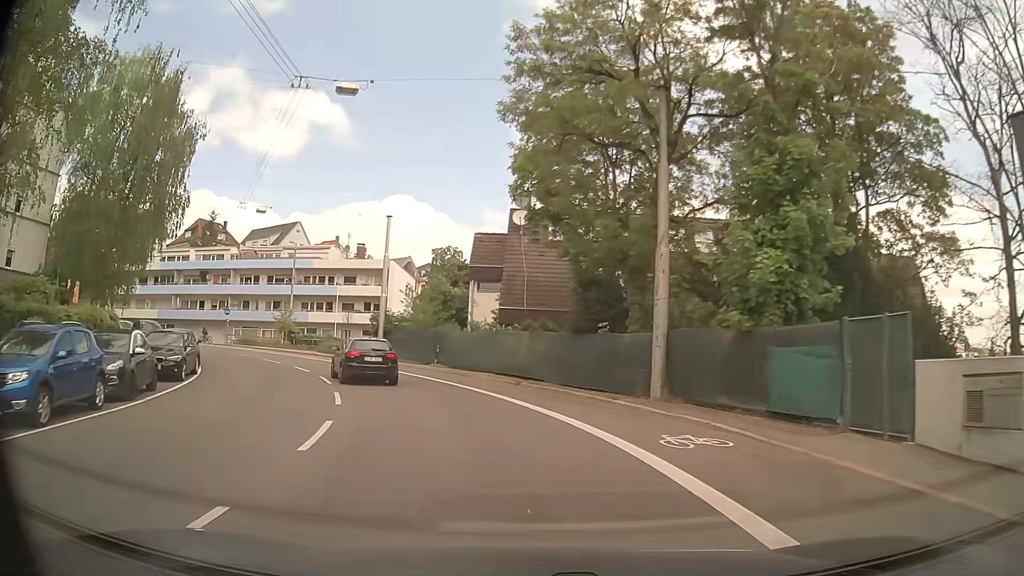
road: secondary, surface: asphalt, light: Day
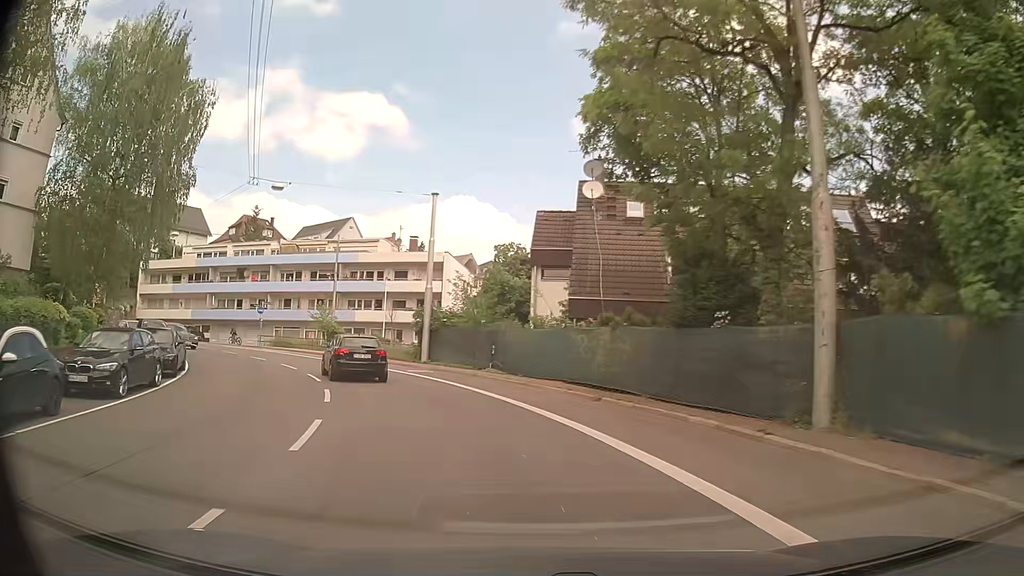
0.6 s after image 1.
(-0.3, +6.4) m; -6°
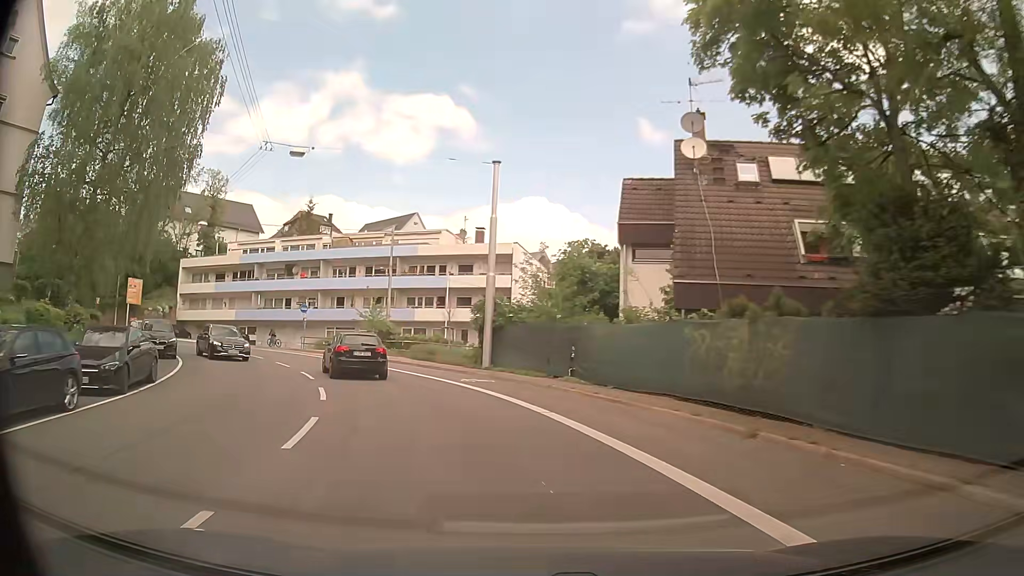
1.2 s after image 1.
(-0.3, +6.4) m; -5°
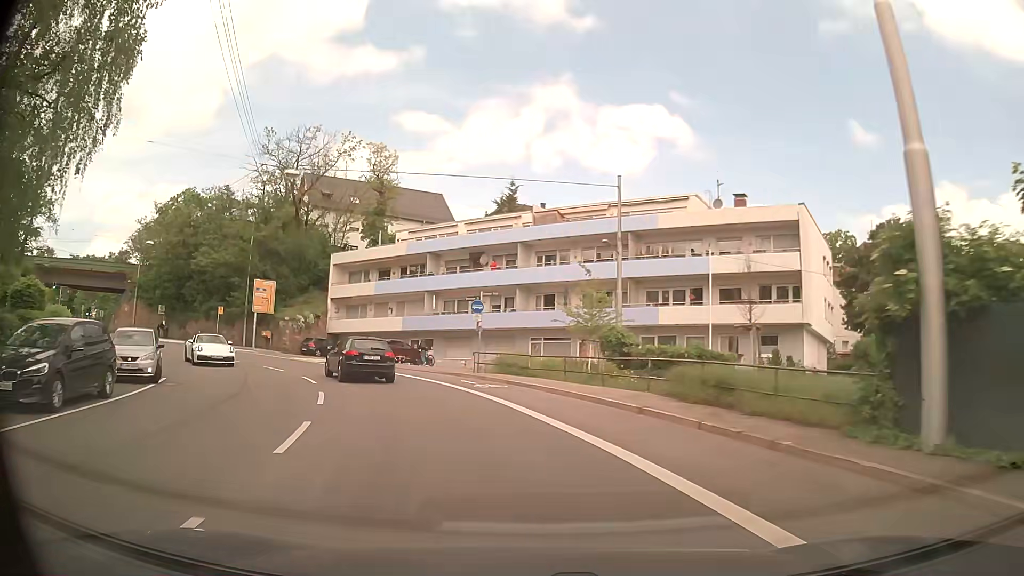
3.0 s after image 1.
(-3.4, +18.6) m; -20°
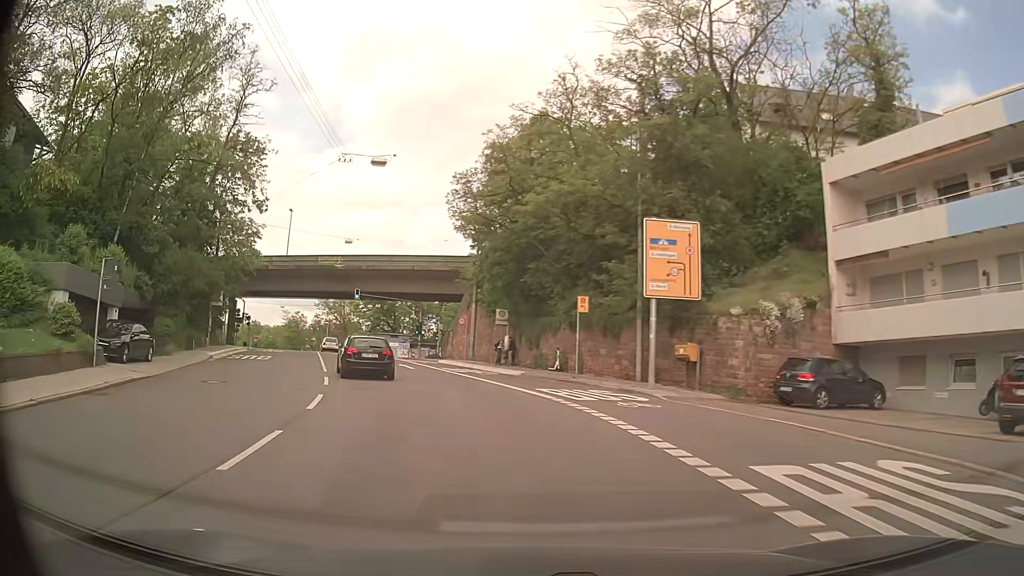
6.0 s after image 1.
(-10.6, +30.7) m; -40°
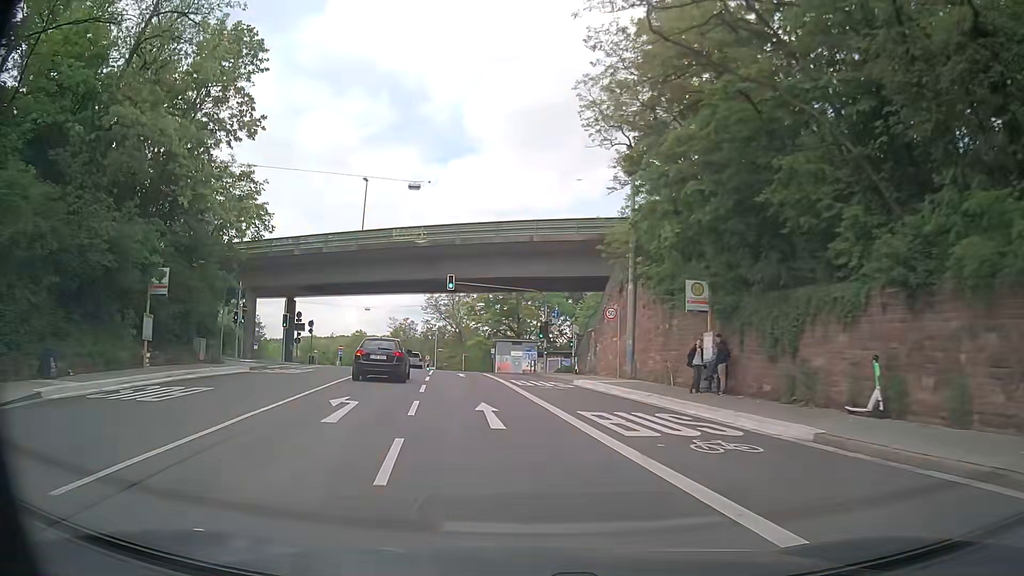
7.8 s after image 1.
(-2.2, +20.8) m; -11°
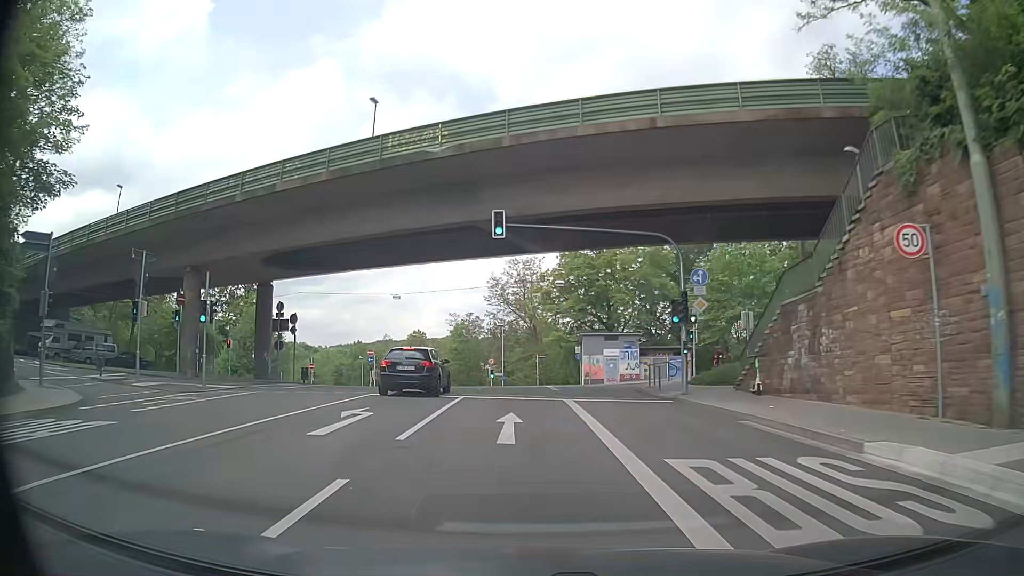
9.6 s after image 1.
(-1.4, +21.1) m; -7°
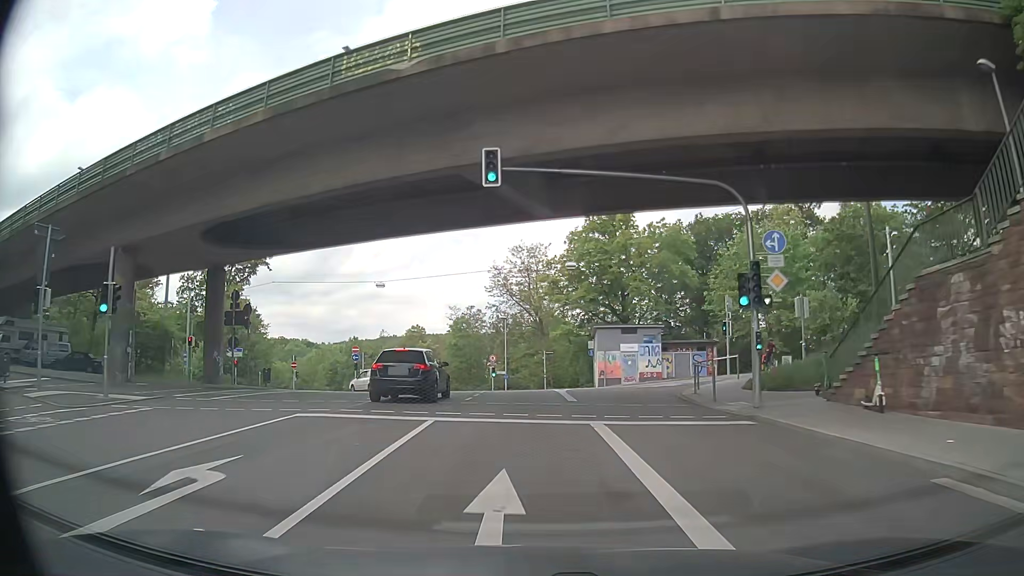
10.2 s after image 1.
(-0.1, +7.0) m; -1°
(0, +10) (0, +20) (0, +30) (-1, +40) (-3, +50) (-6, +59) (-11, +68) (-17, +76) (-24, +83) (-31, +91) m
